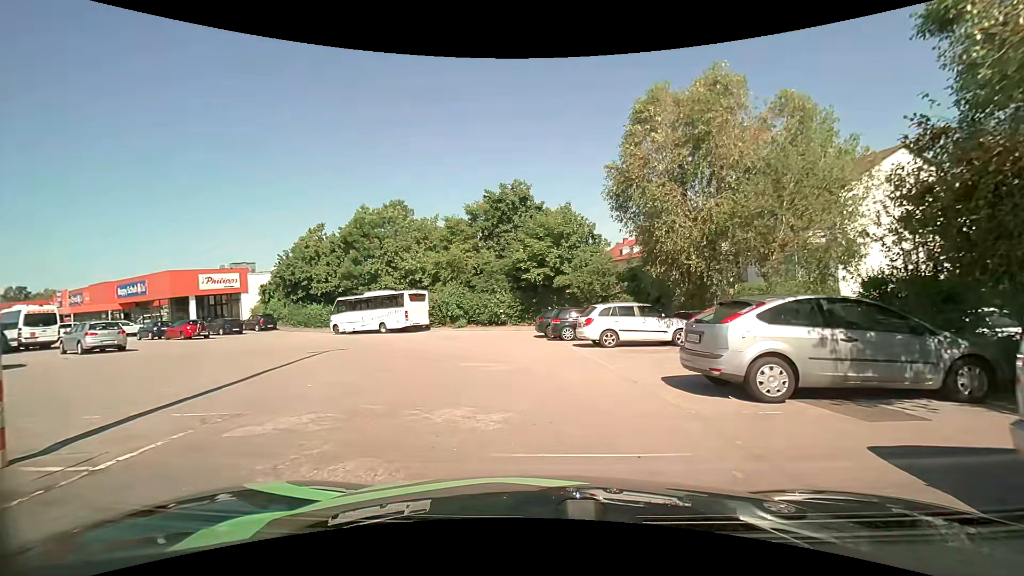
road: residential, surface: asphalt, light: Day
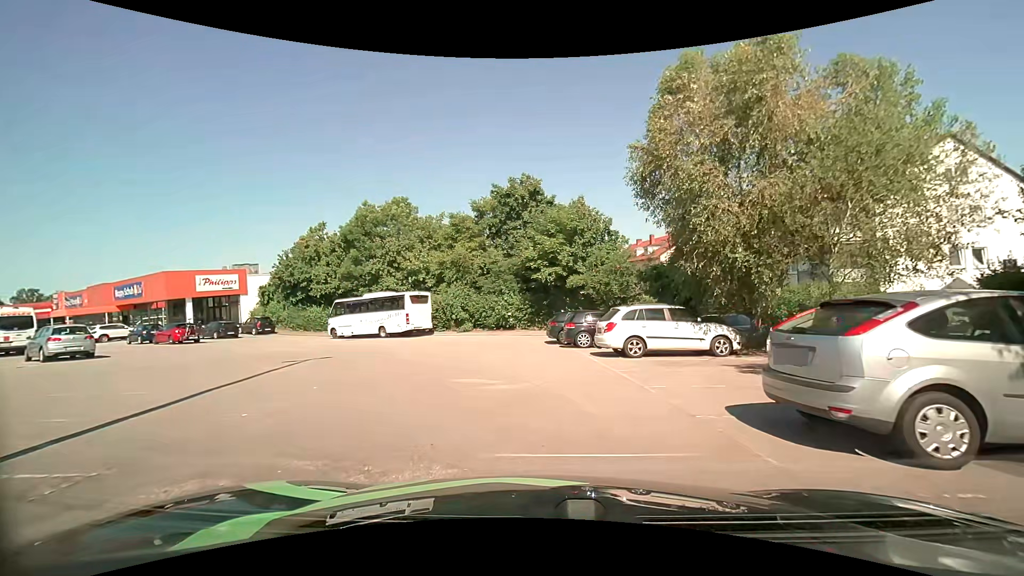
(0.0, +2.6) m; -3°
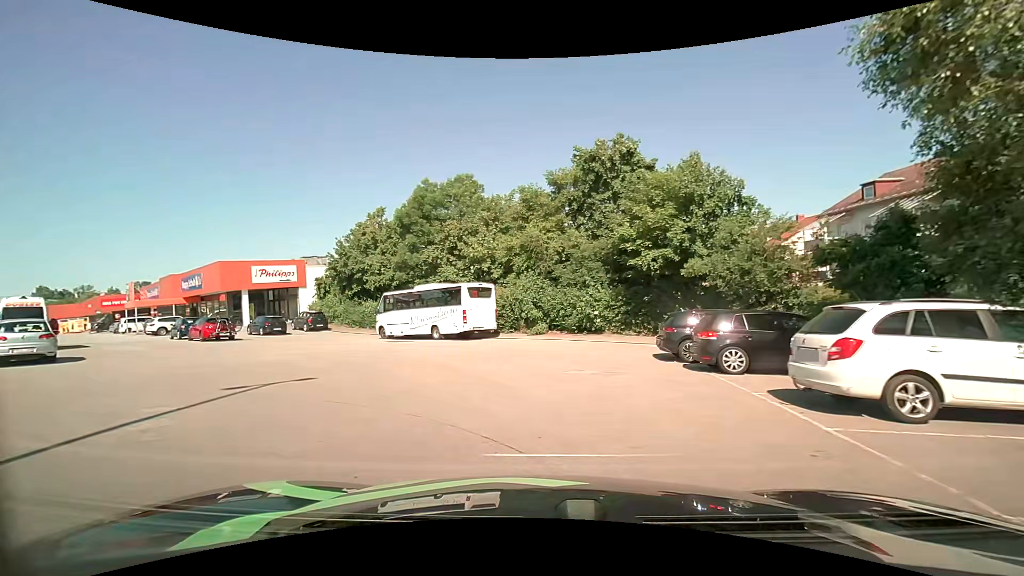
(-0.3, +7.3) m; -7°
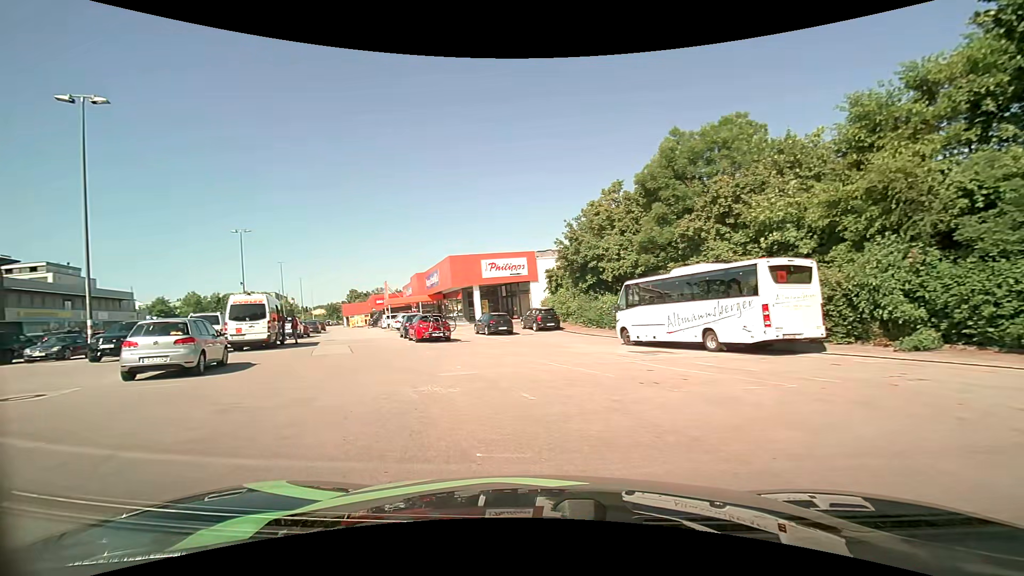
(-1.9, +8.8) m; -27°
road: service
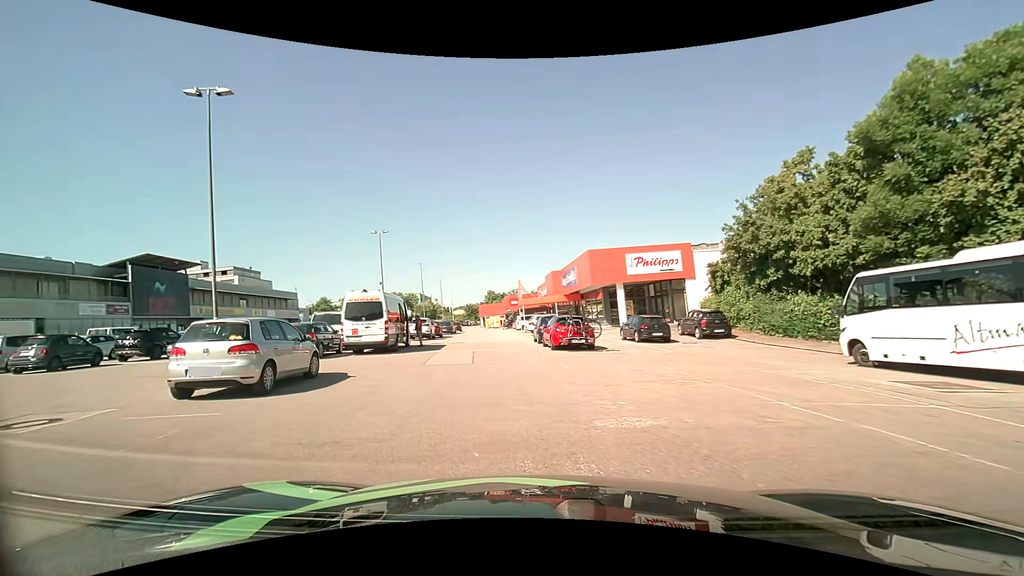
(-0.7, +4.9) m; -15°
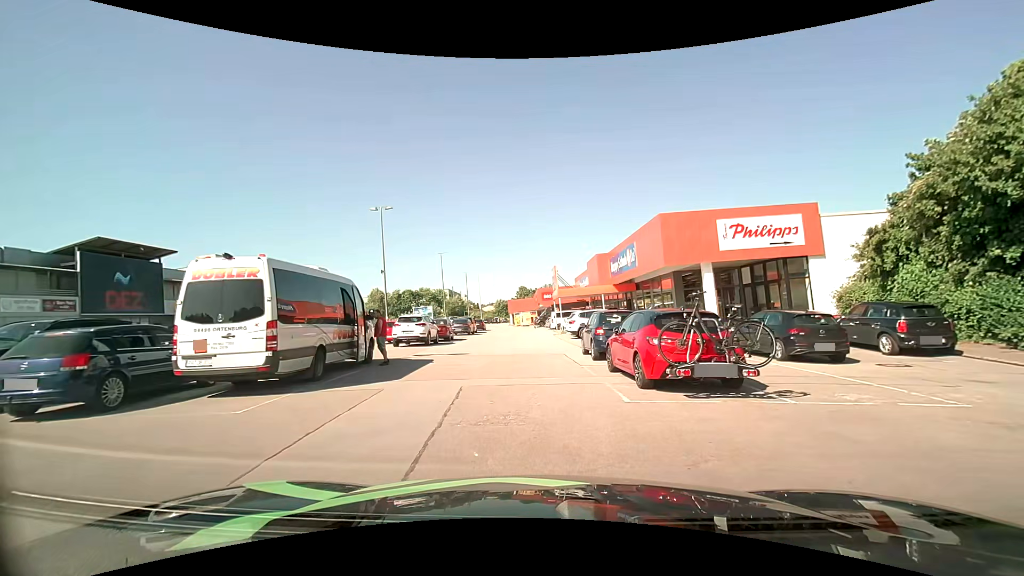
(-0.6, +11.7) m; -4°
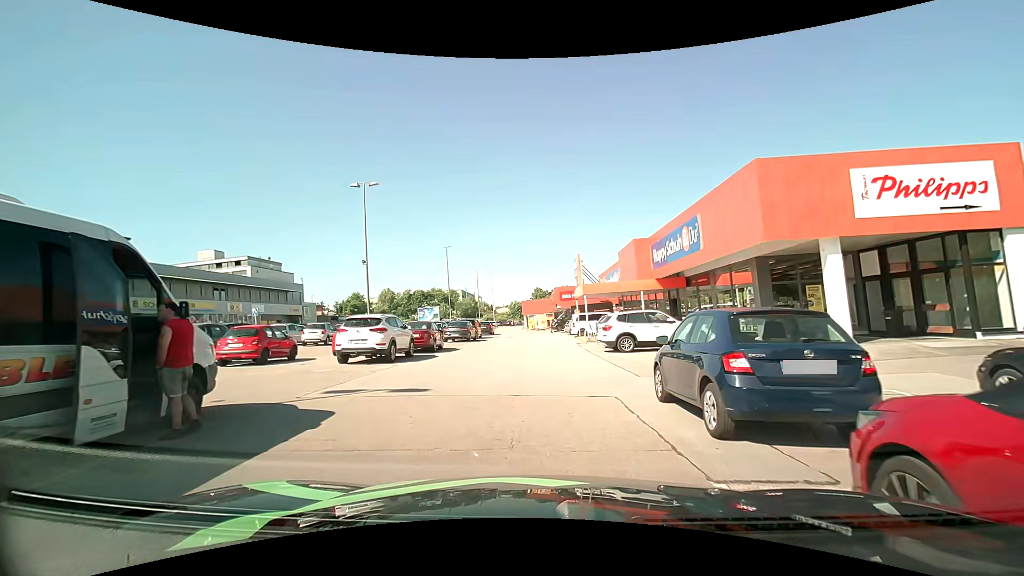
(-0.2, +9.0) m; -2°
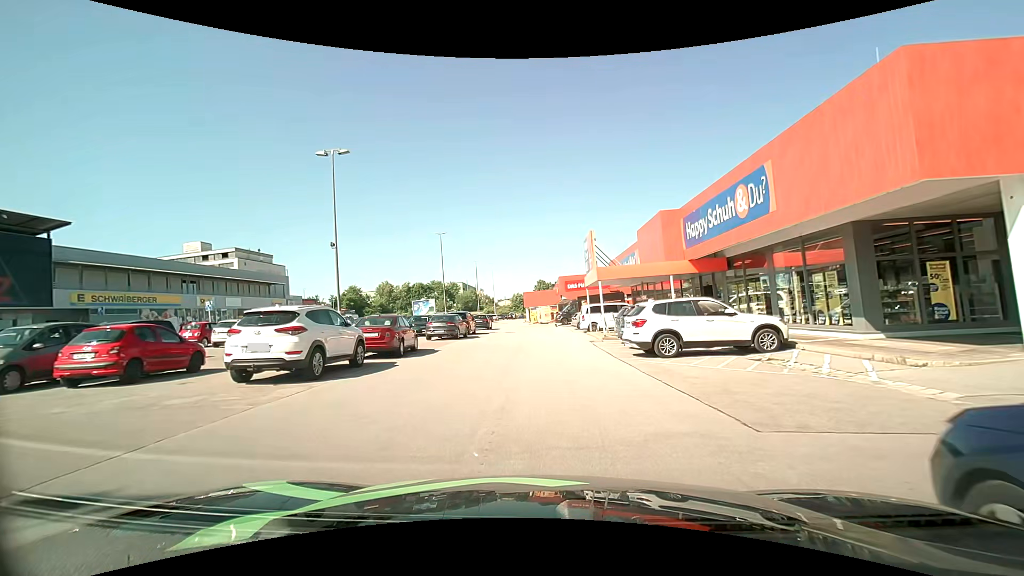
(0.0, +6.1) m; 0°
